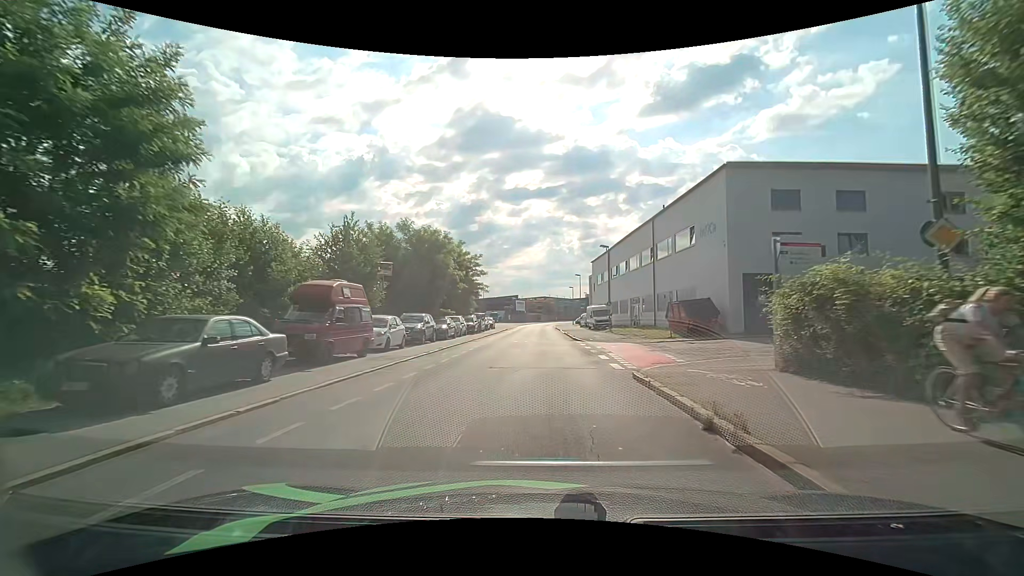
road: residential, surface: asphalt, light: Day
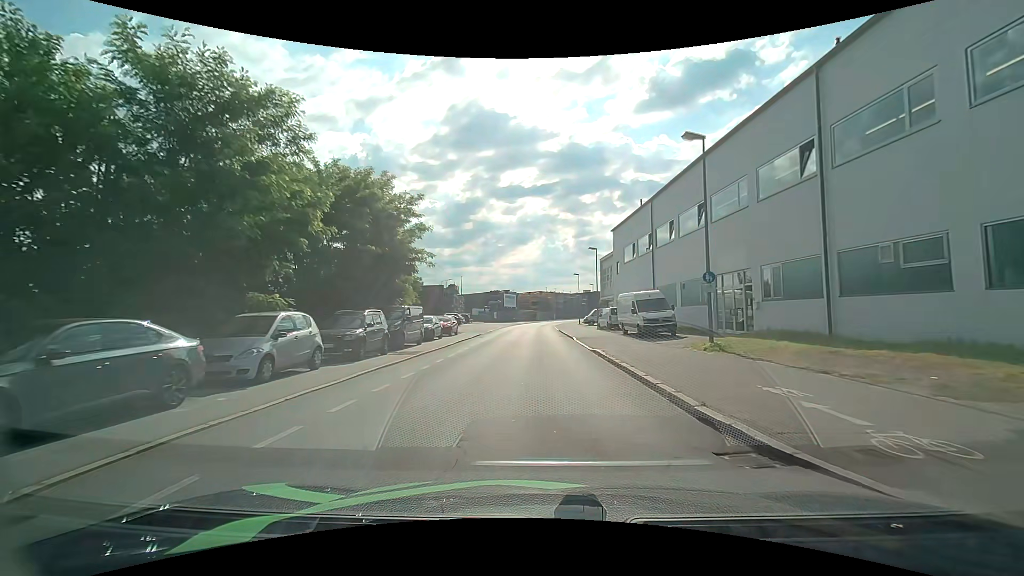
(-0.1, +26.6) m; 0°
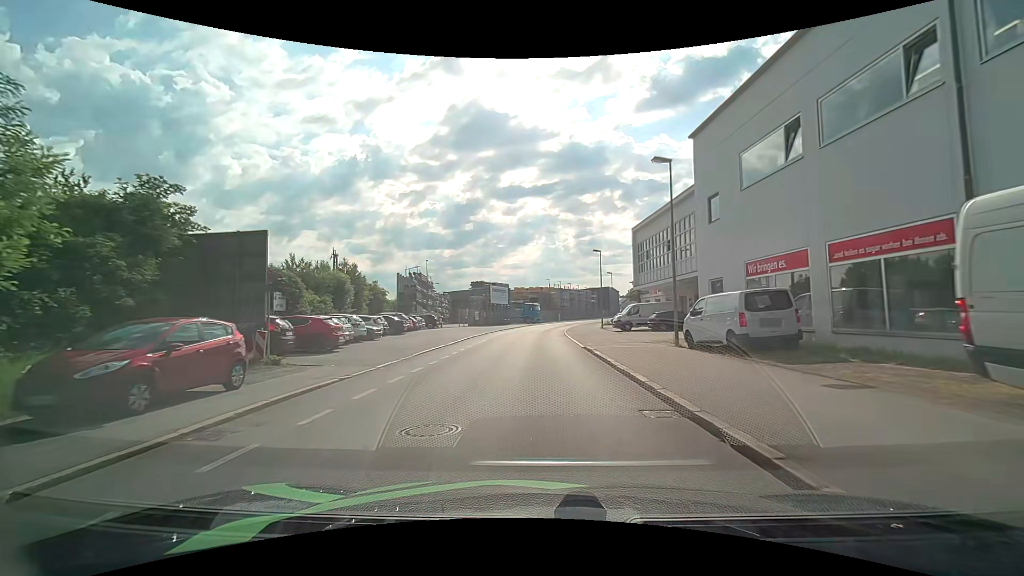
(0.0, +27.4) m; -1°
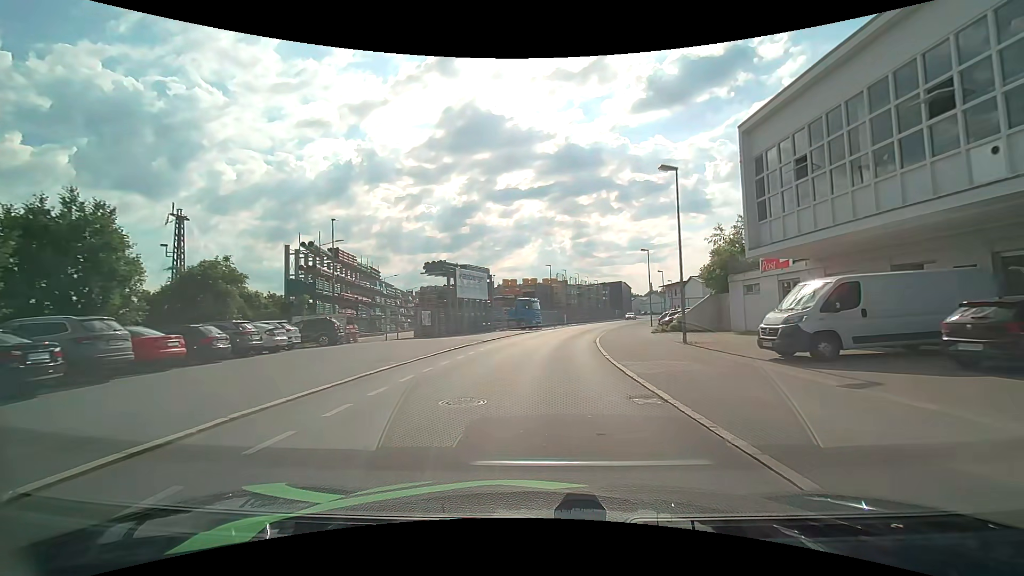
(0.0, +27.9) m; -1°
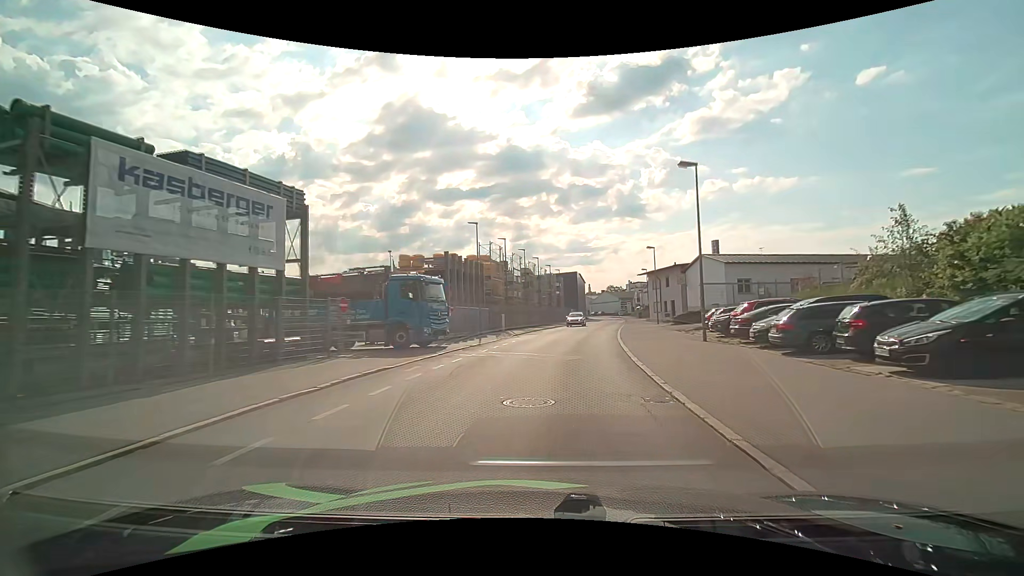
(+2.2, +30.6) m; +9°
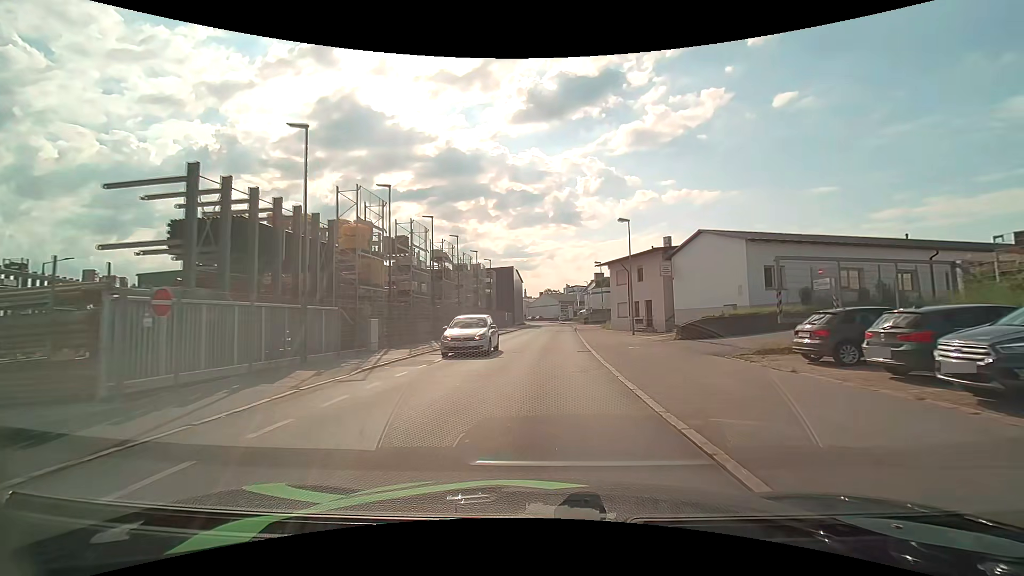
(+1.1, +18.5) m; +7°
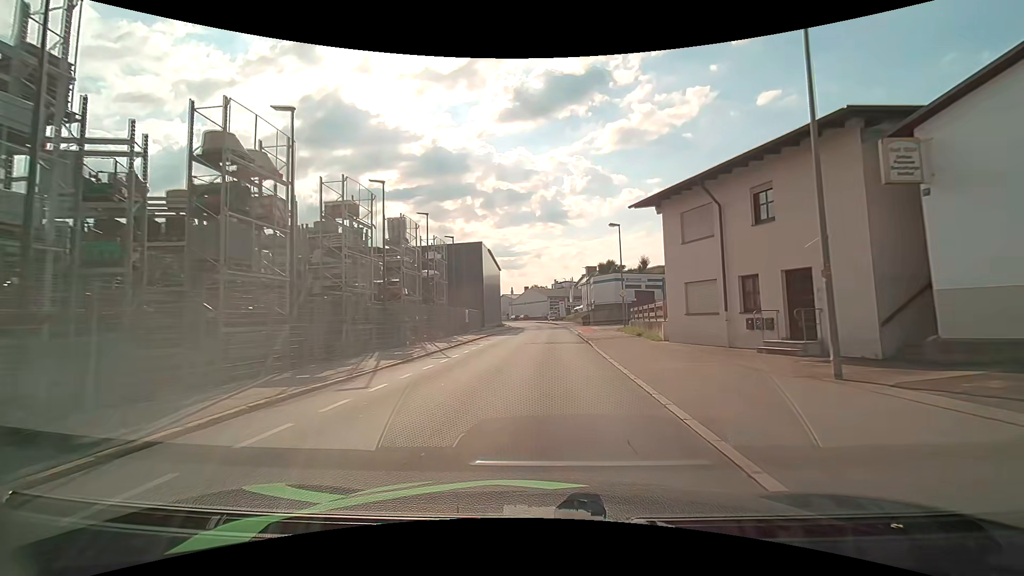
(+0.7, +24.6) m; +2°
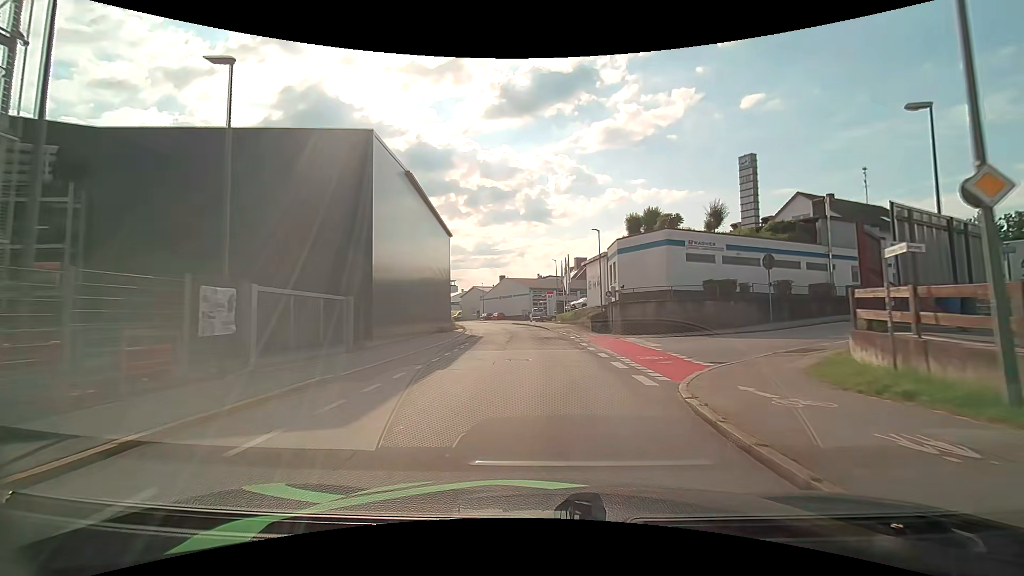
(+0.3, +31.0) m; +2°
(0, +10) (0, +20) (0, +30) (0, +40) (-1, +50) (-3, +60) (-5, +70) (-7, +79) (-11, +89) (-14, +98) m
